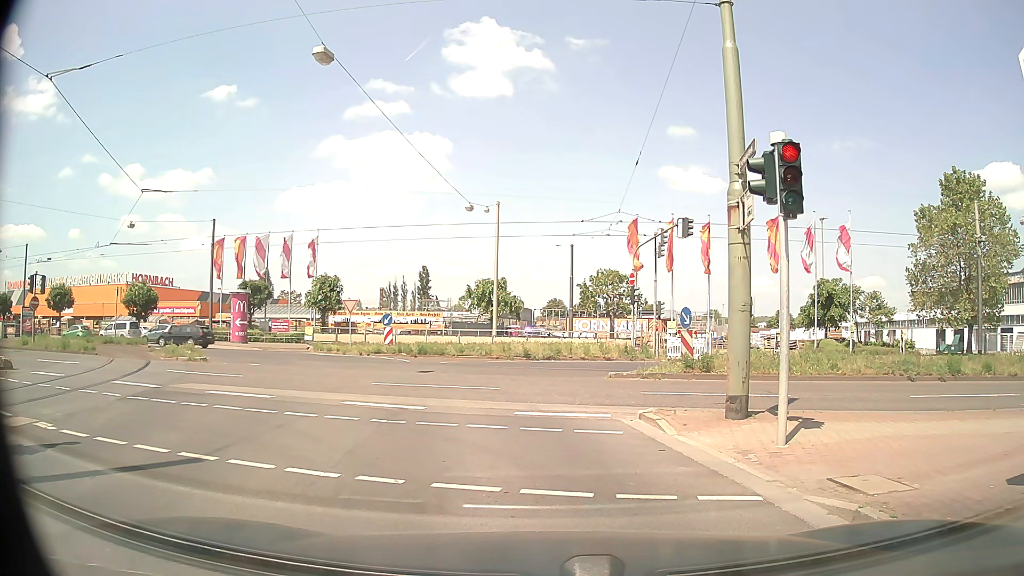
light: Day
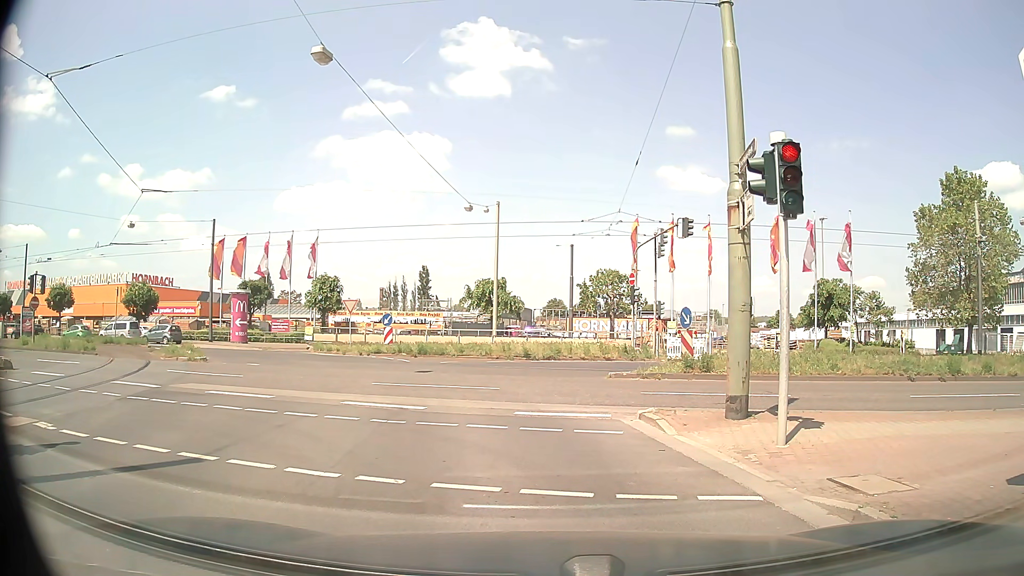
(0.0, 0.0) m; 0°
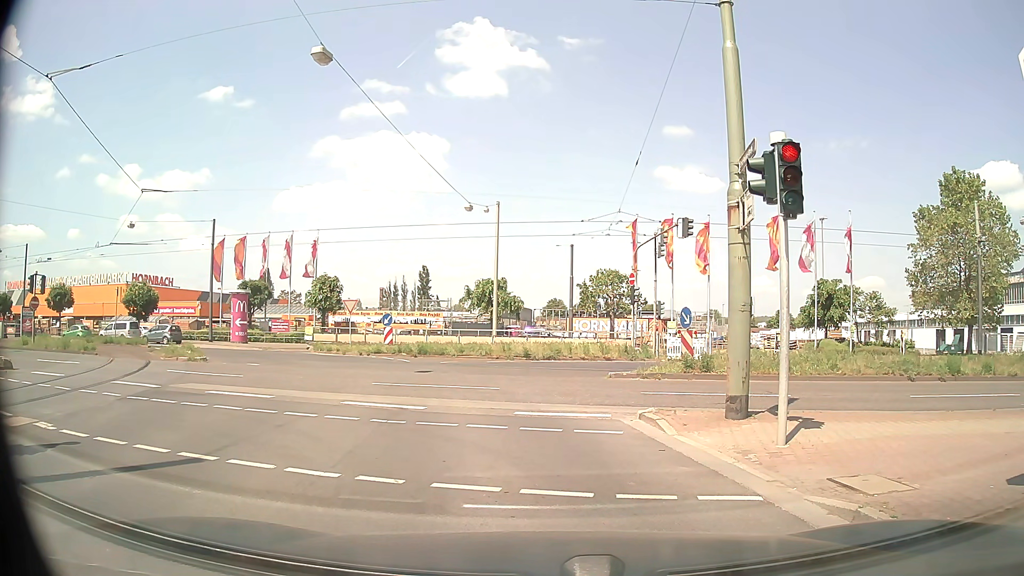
(0.0, 0.0) m; 0°
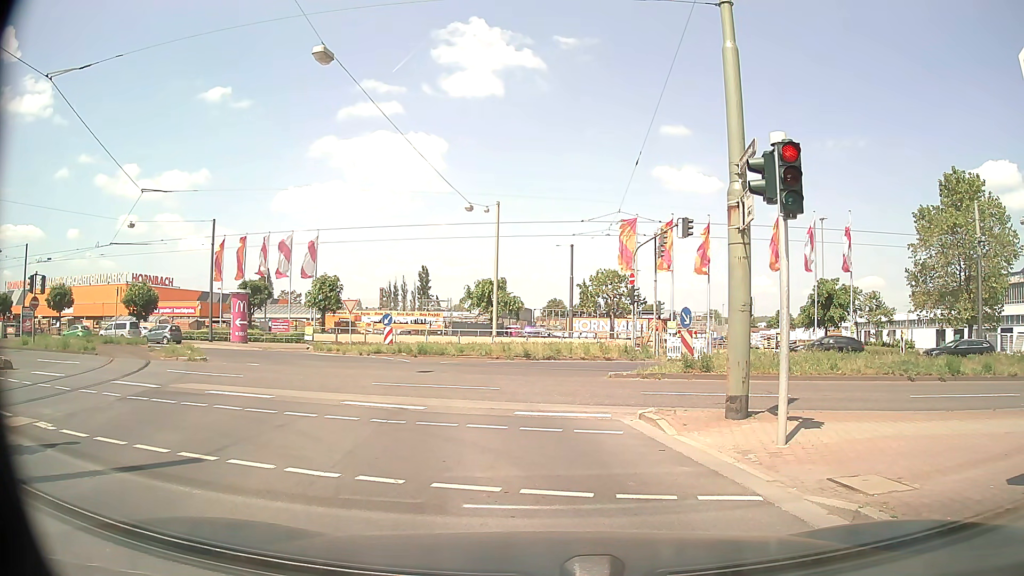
(0.0, 0.0) m; 0°
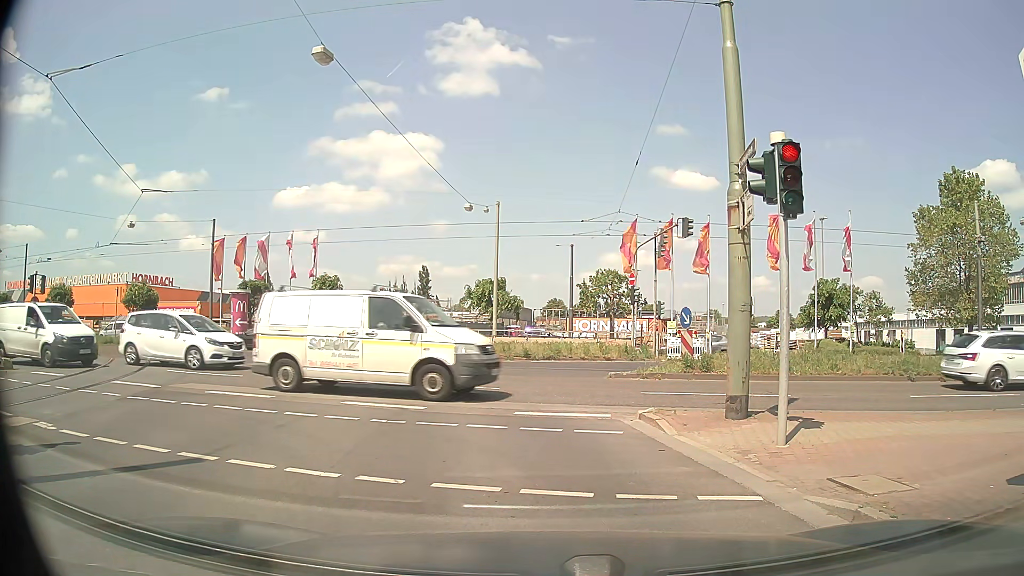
(0.0, 0.0) m; 0°
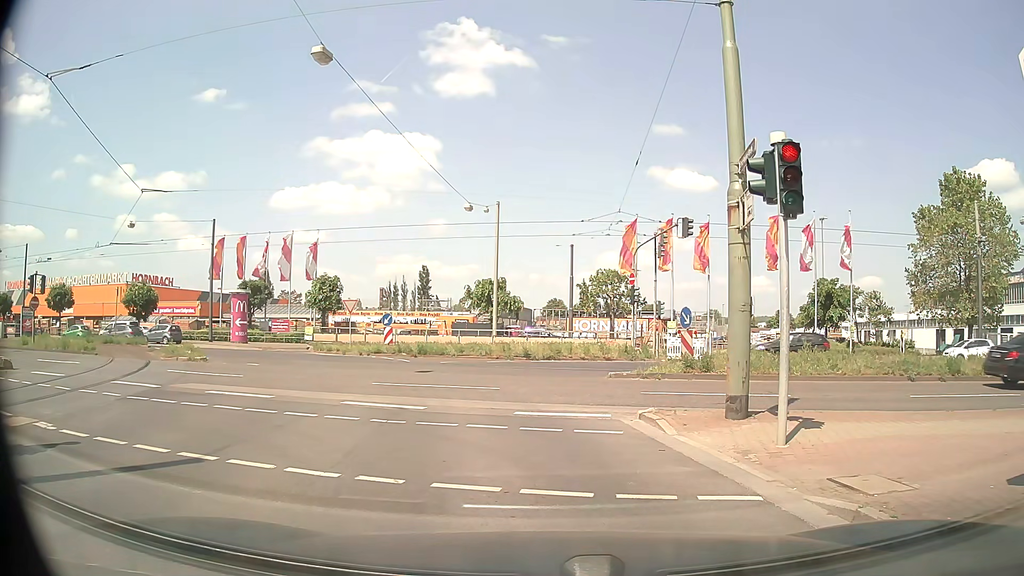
(0.0, 0.0) m; 0°
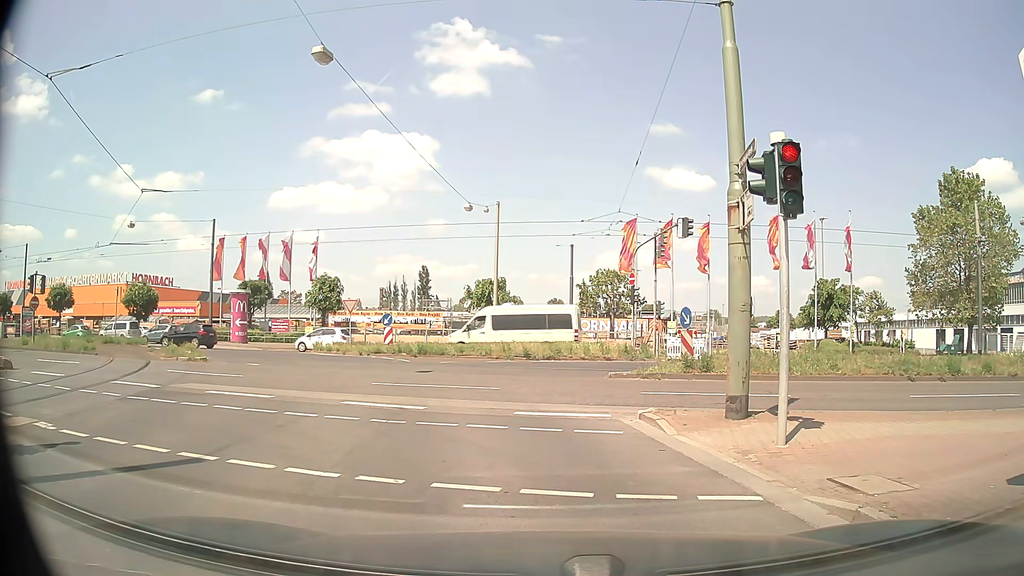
(0.0, 0.0) m; 0°
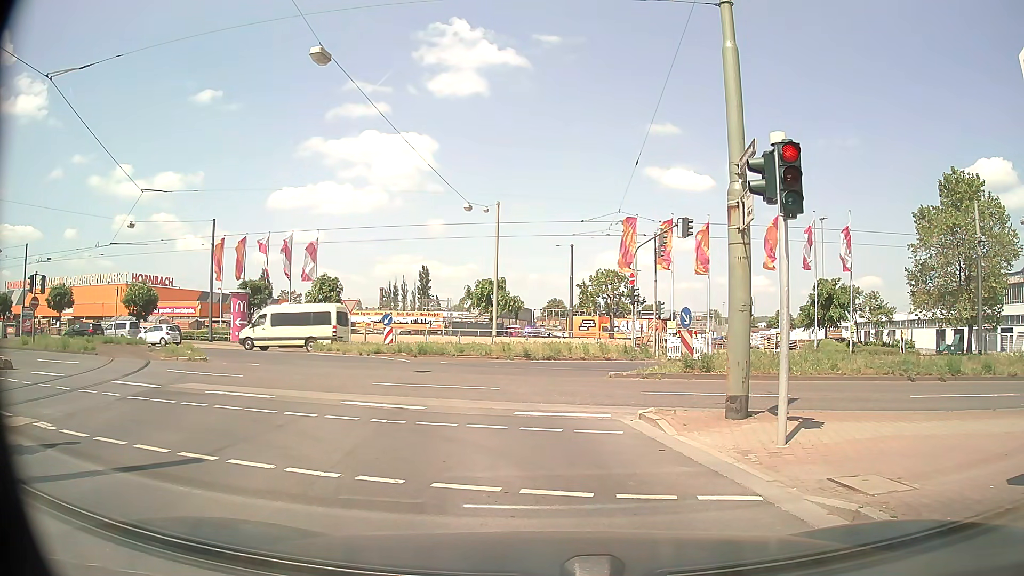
(0.0, 0.0) m; 0°
